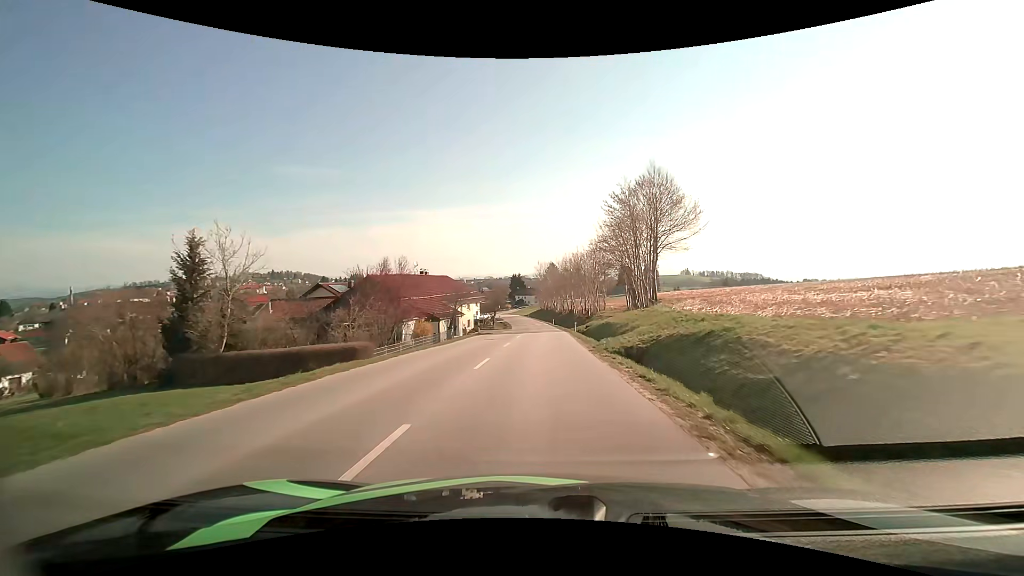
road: tertiary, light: Day
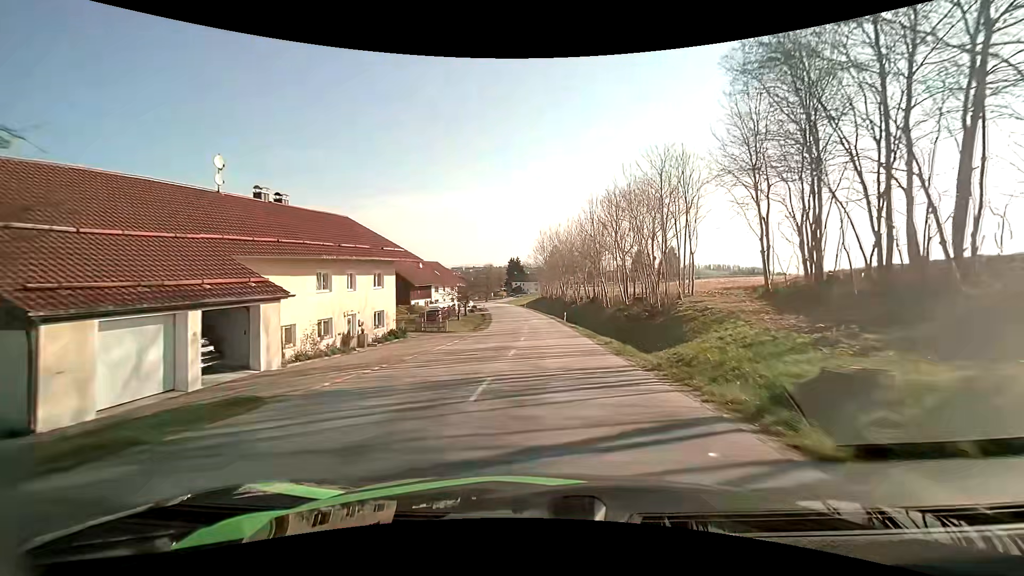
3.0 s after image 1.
(-0.1, +41.1) m; 0°
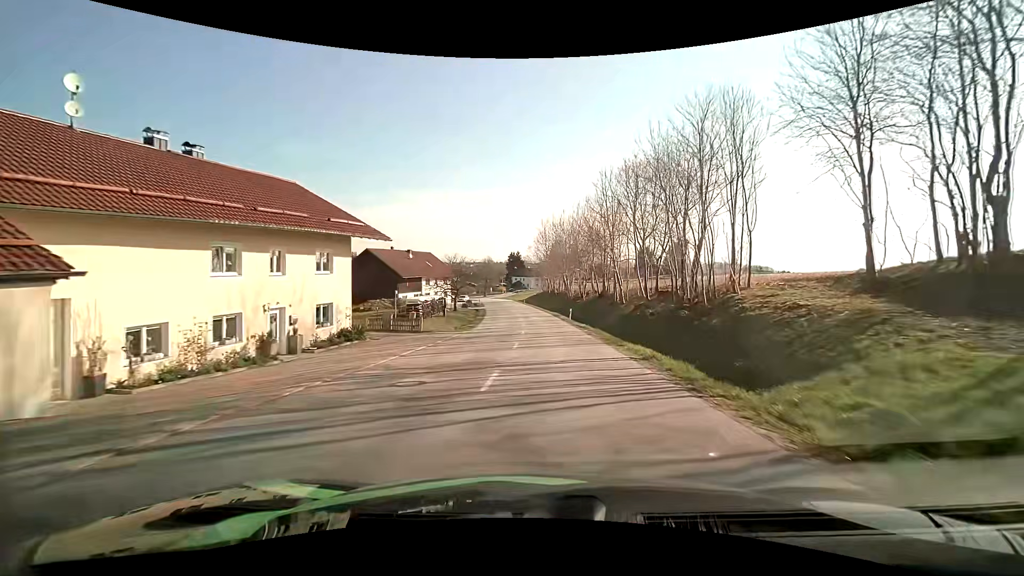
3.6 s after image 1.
(0.0, +8.3) m; 0°
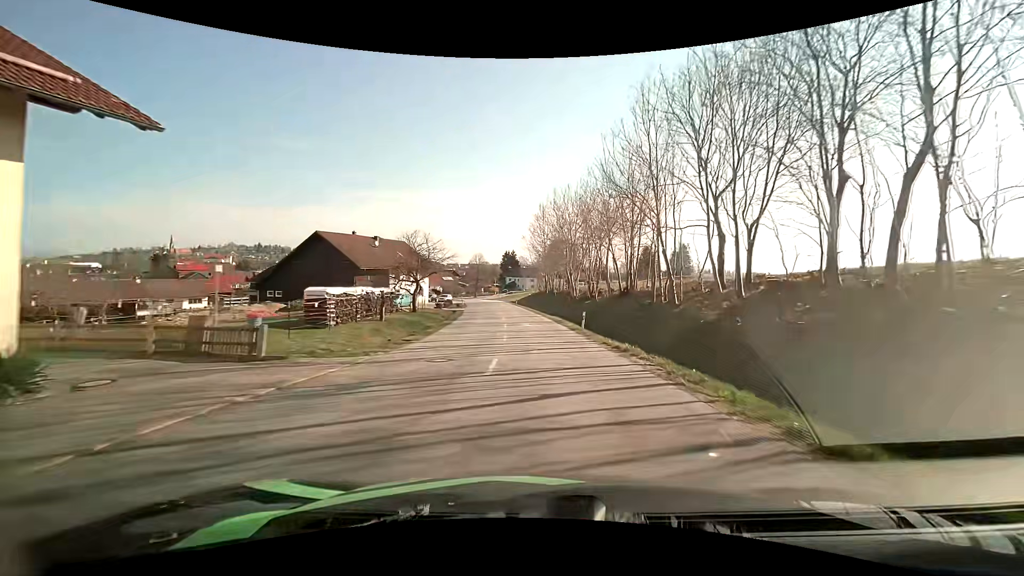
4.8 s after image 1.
(+0.1, +16.7) m; +1°
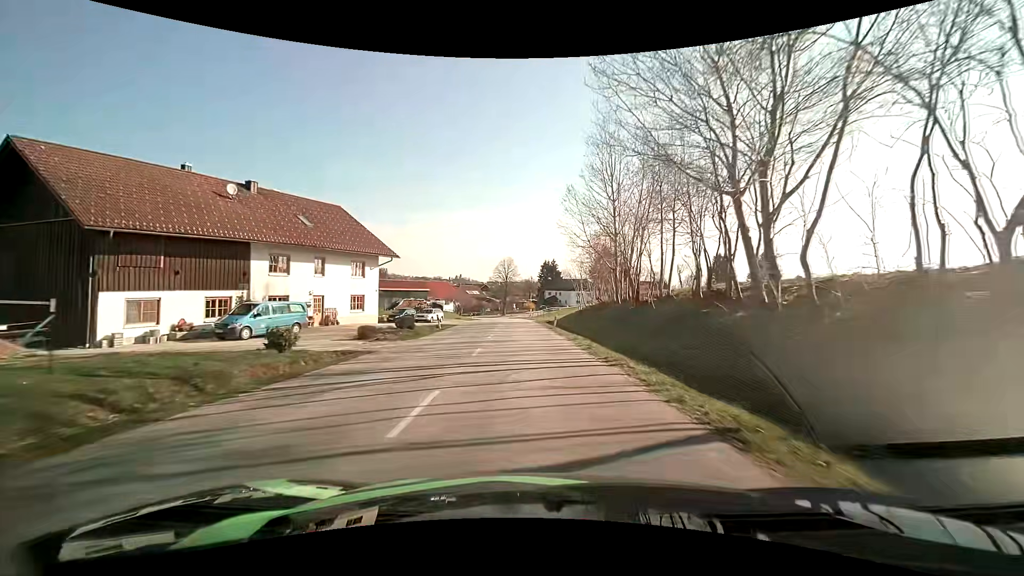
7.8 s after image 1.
(-1.6, +41.4) m; -5°
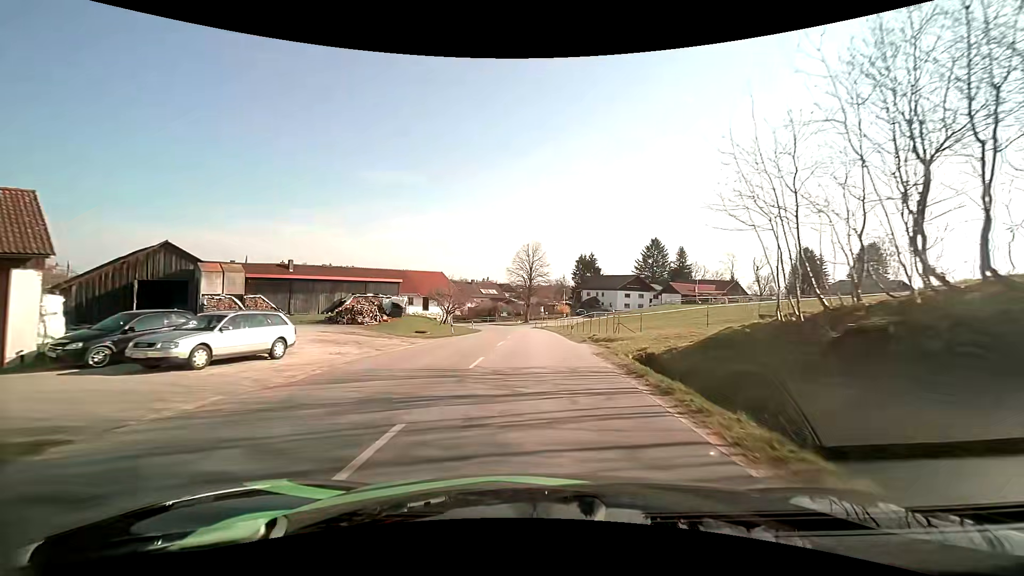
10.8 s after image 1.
(-1.5, +38.7) m; -3°
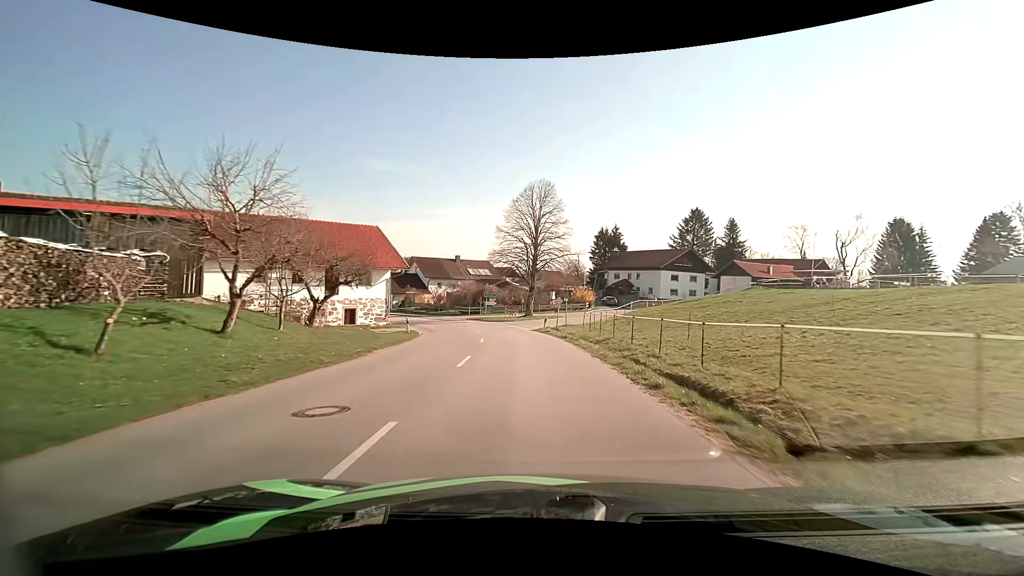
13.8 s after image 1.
(-0.4, +36.3) m; -1°
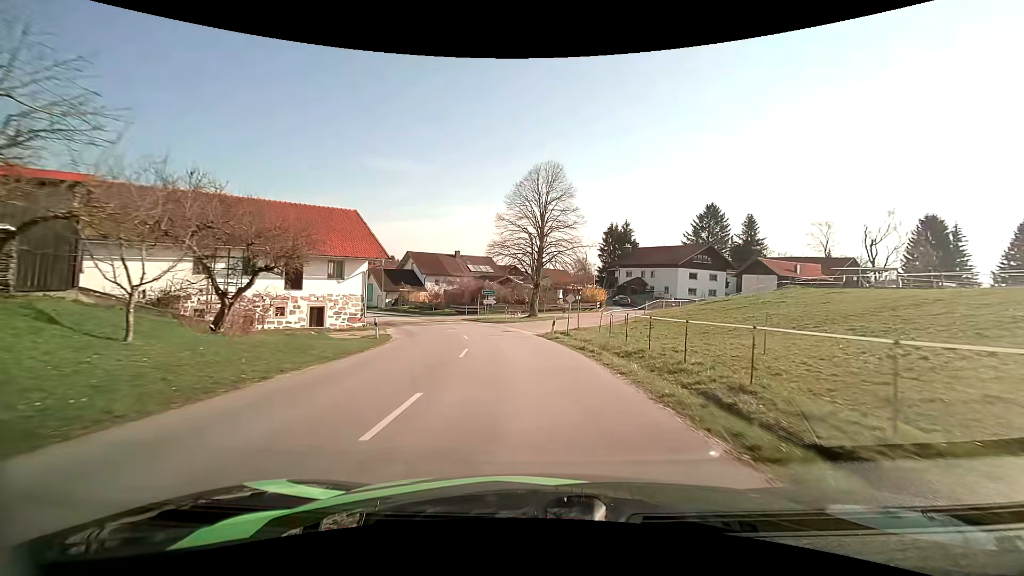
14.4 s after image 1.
(0.0, +7.0) m; -1°
(0, +10) (-1, +20) (-2, +30) (-5, +39) (-10, +48) (-15, +57) (-21, +65) (-27, +73) (-34, +80) (-40, +88) m
